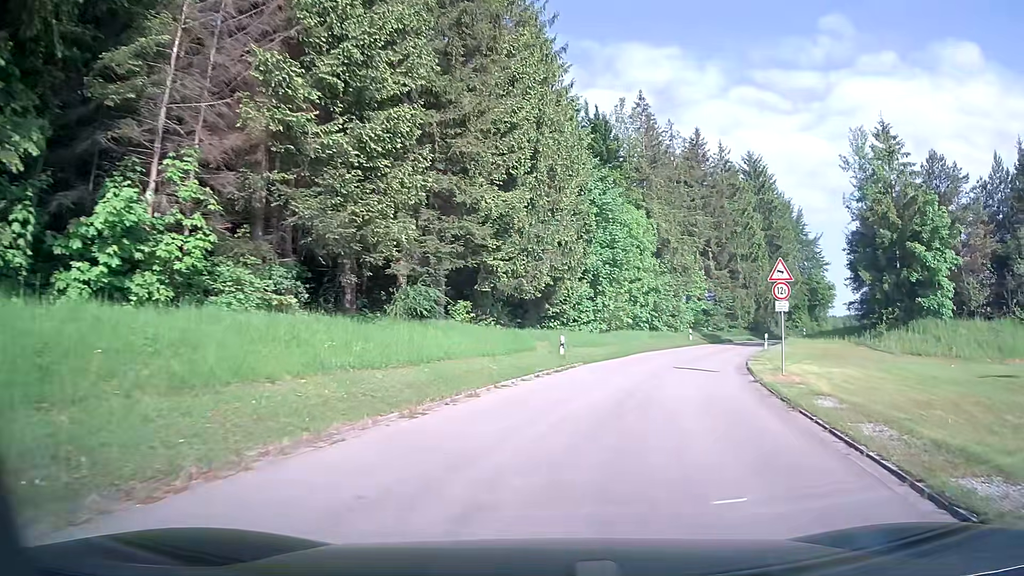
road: unclassified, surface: asphalt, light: Day
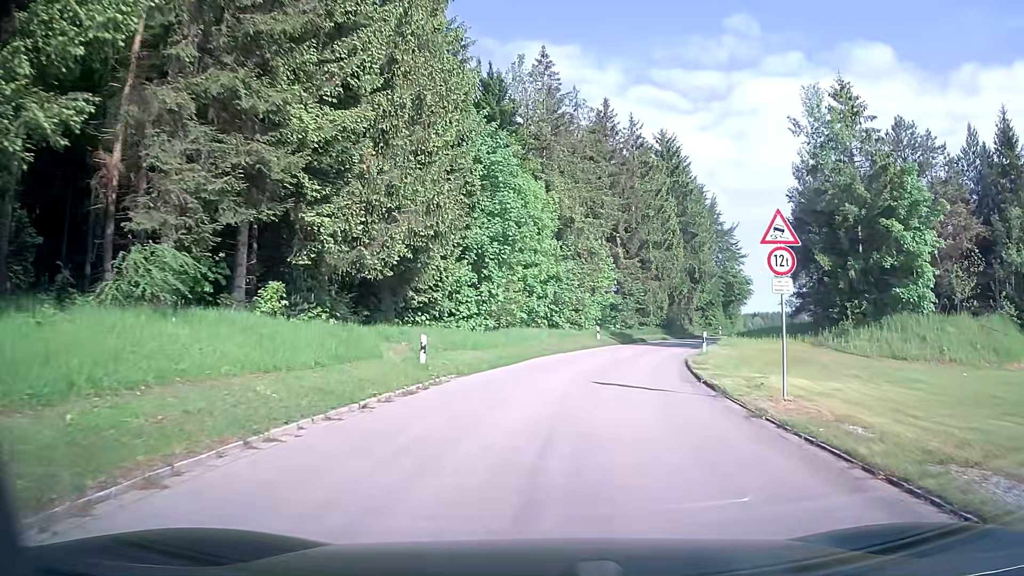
(+0.7, +8.8) m; +9°
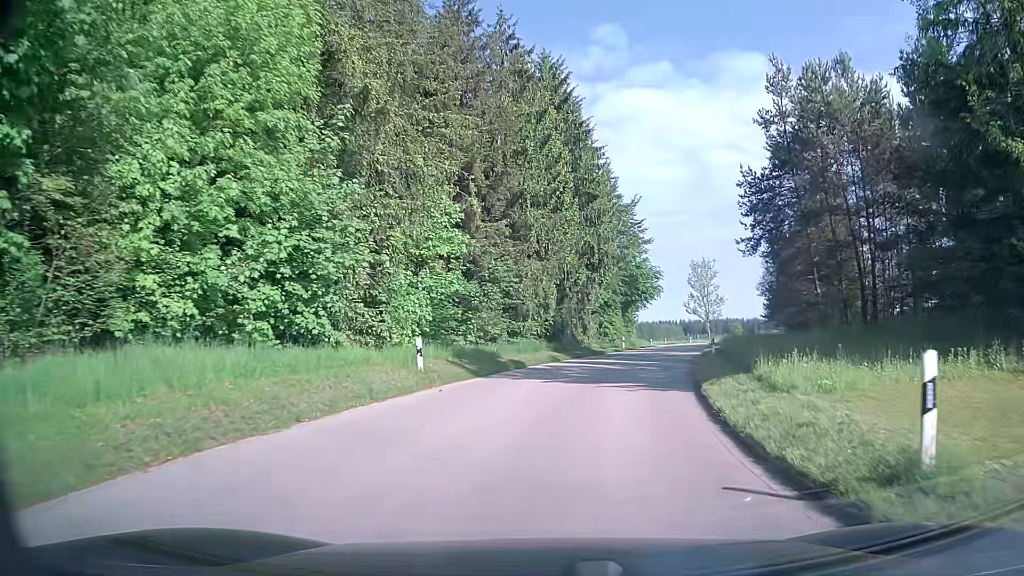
(+2.5, +24.0) m; +12°
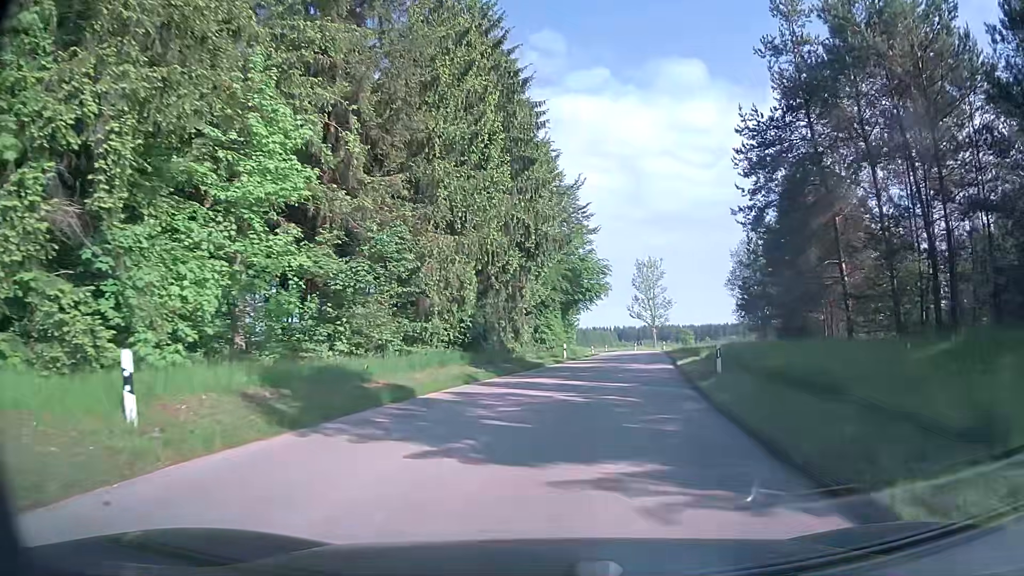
(+0.4, +10.6) m; +5°
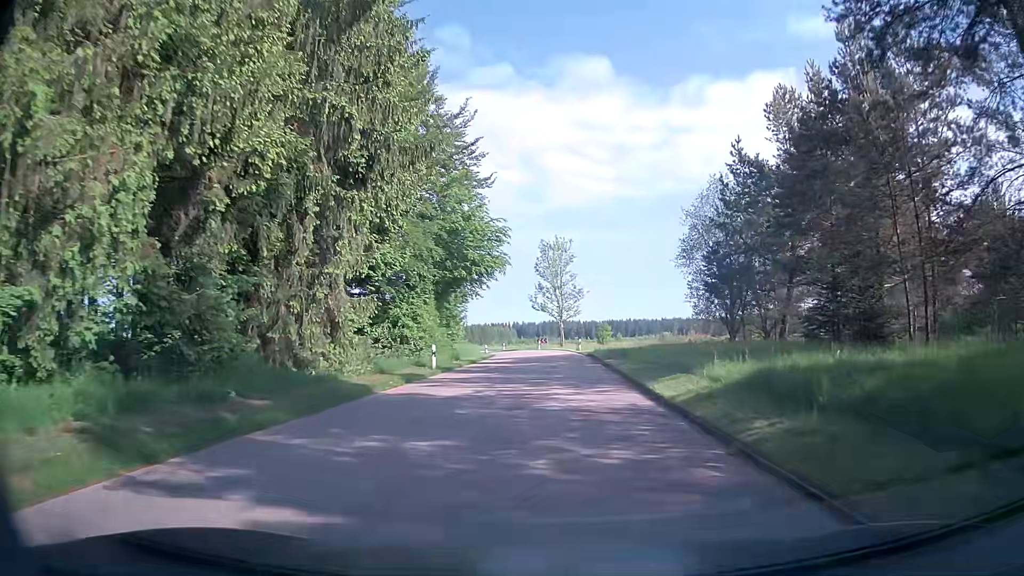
(+1.5, +16.7) m; +9°
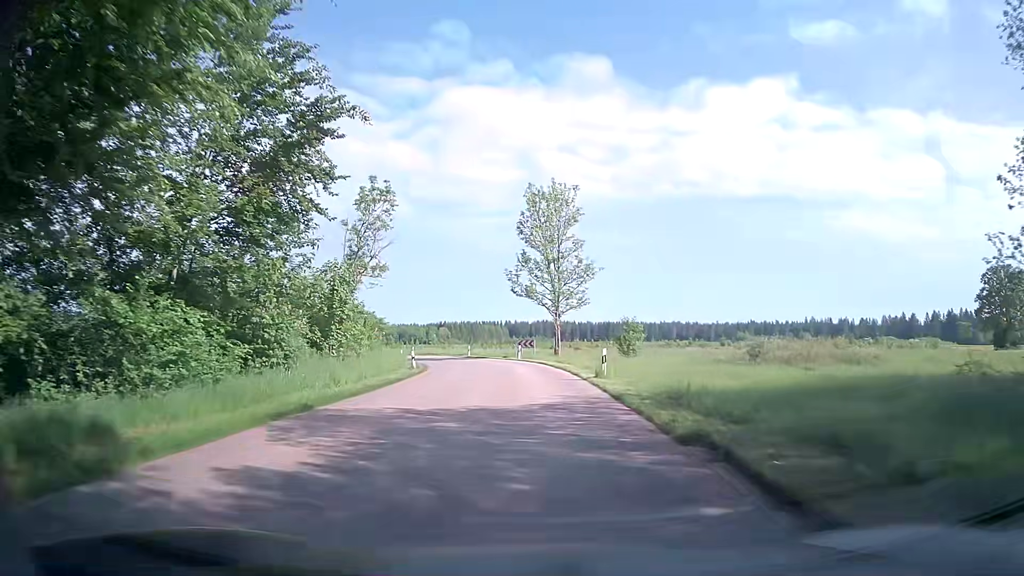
(+0.9, +31.0) m; 0°
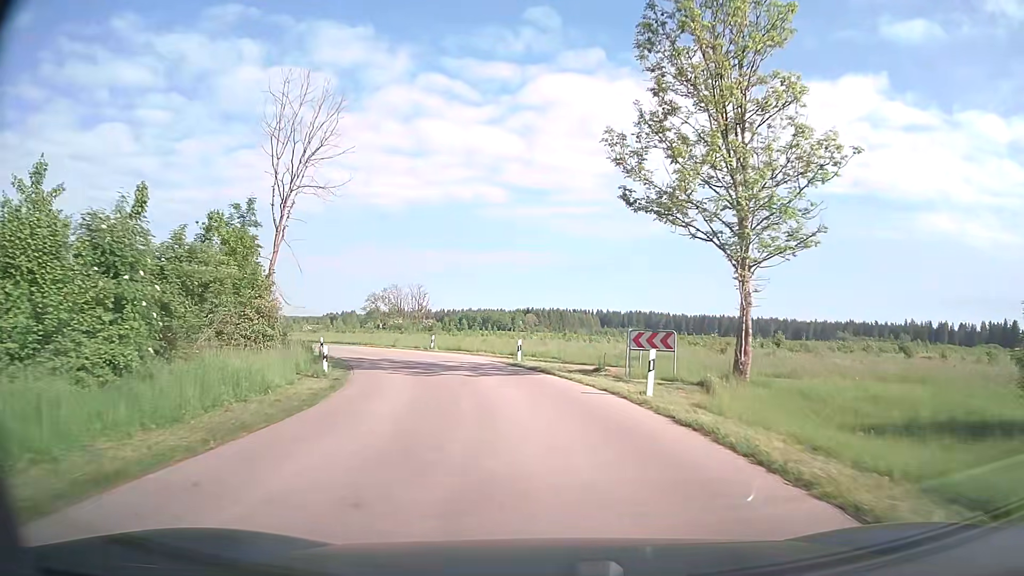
(-1.4, +33.2) m; -7°
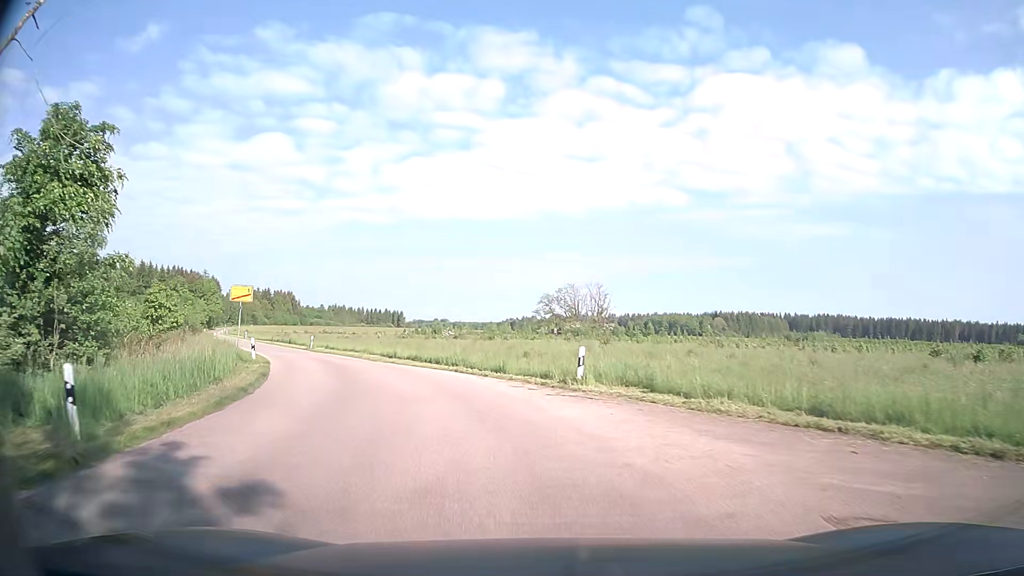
(-2.7, +25.6) m; -15°
(-1, +10) (-3, +20) (-8, +29) (-13, +37) (-18, +46) (-23, +54) (-29, +63) (-34, +71) (-39, +80) (-44, +88) m
